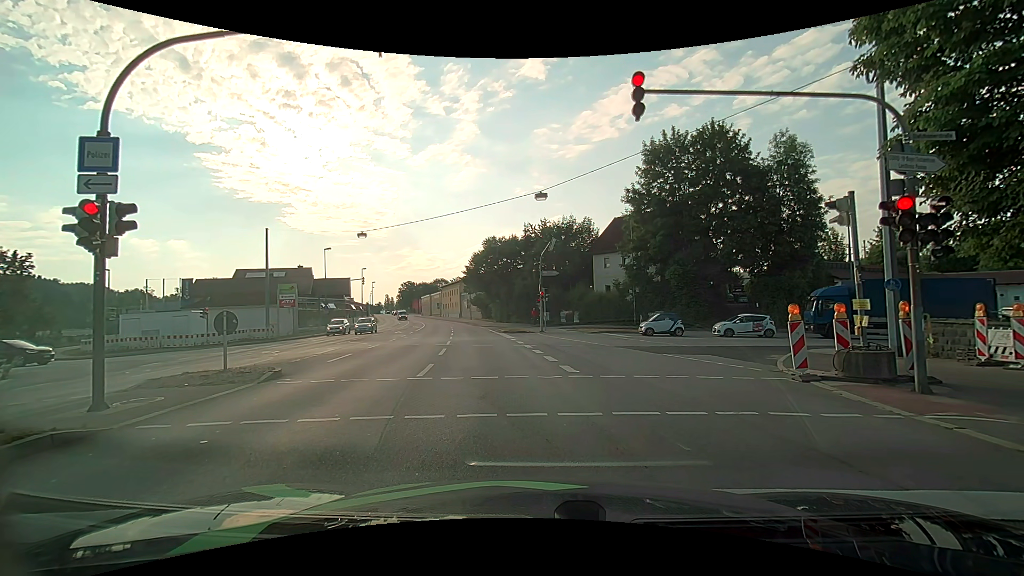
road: primary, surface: asphalt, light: Day
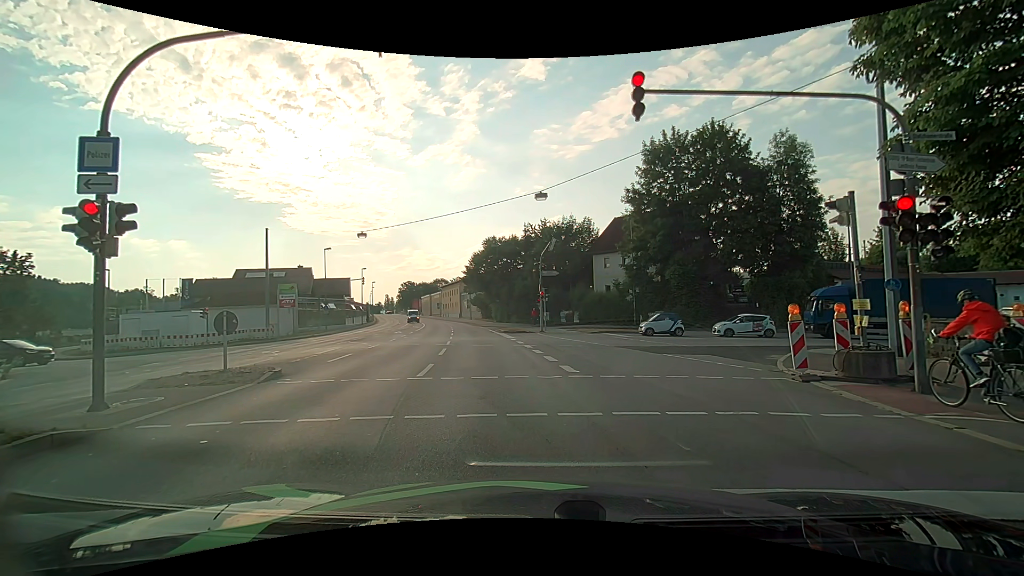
(0.0, 0.0) m; 0°
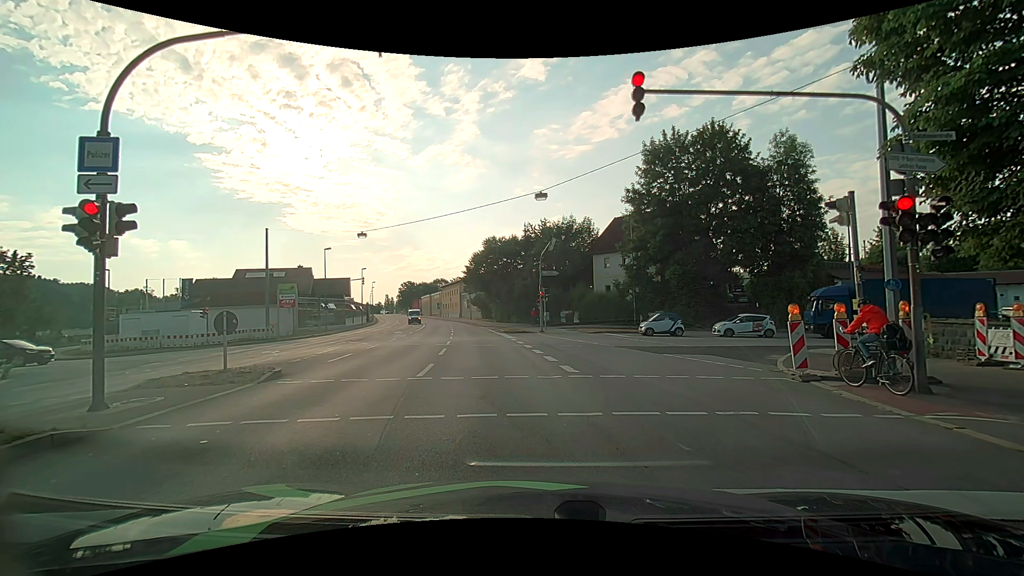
(0.0, 0.0) m; 0°
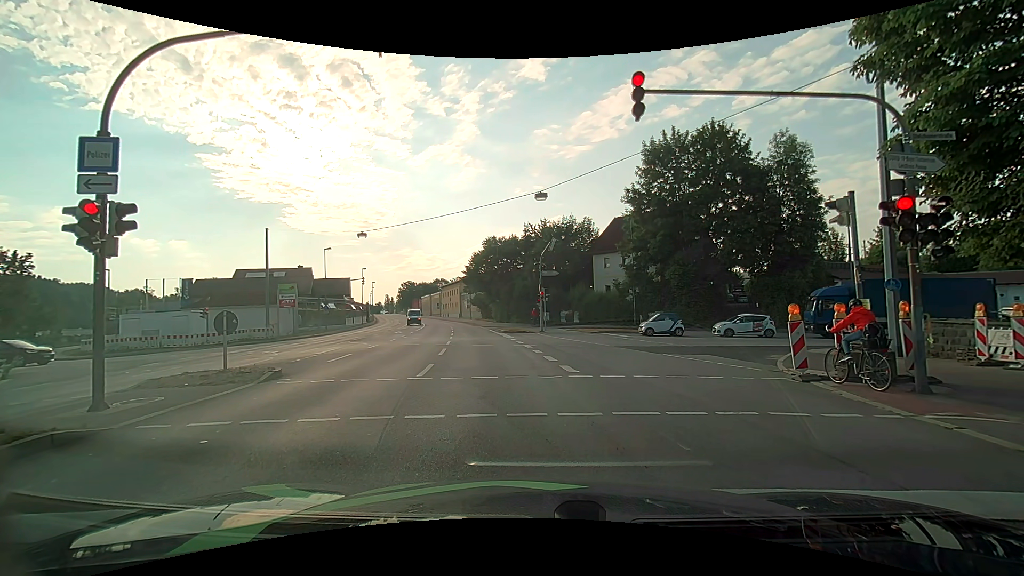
(0.0, 0.0) m; 0°
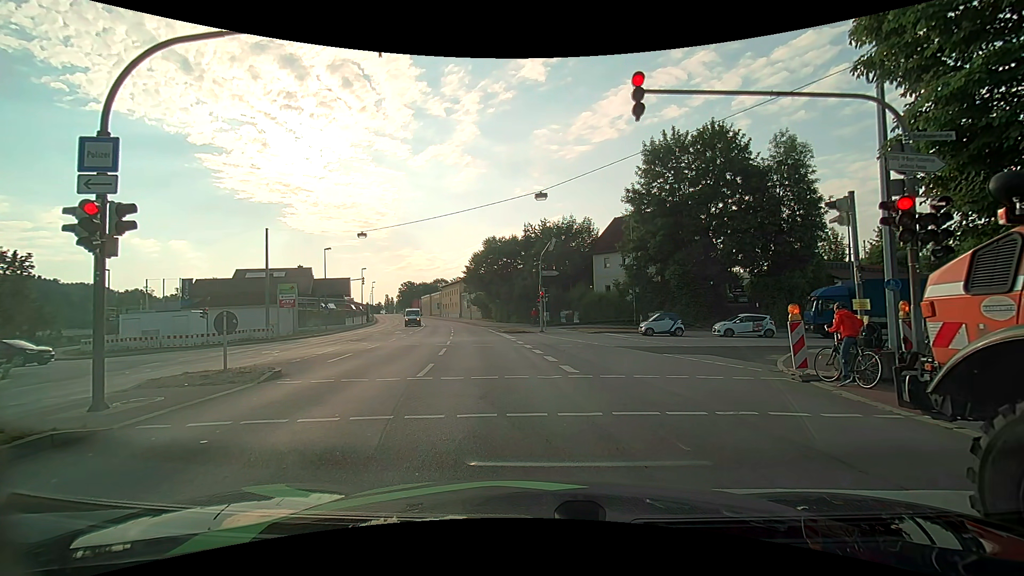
(0.0, 0.0) m; 0°
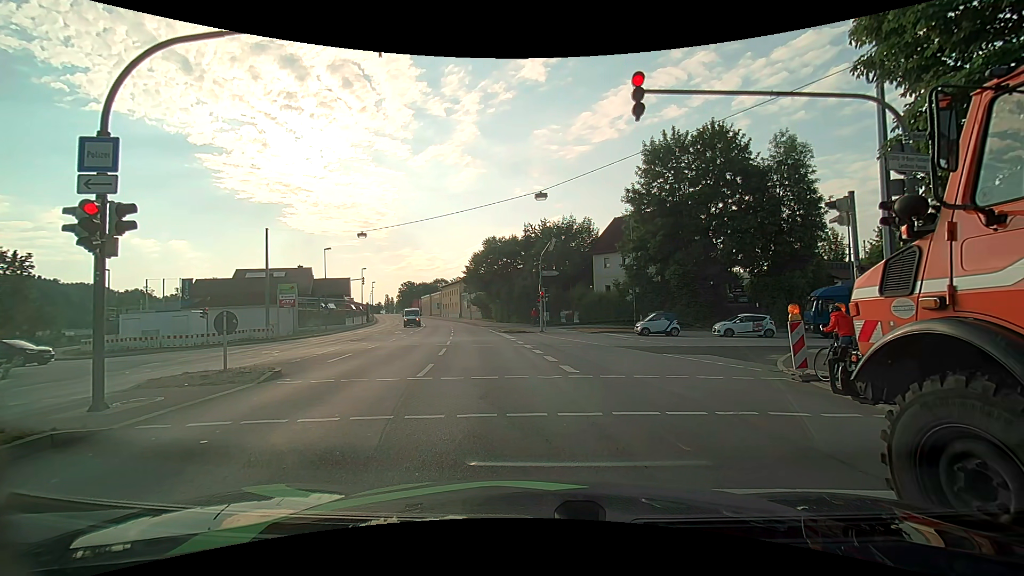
(0.0, 0.0) m; 0°
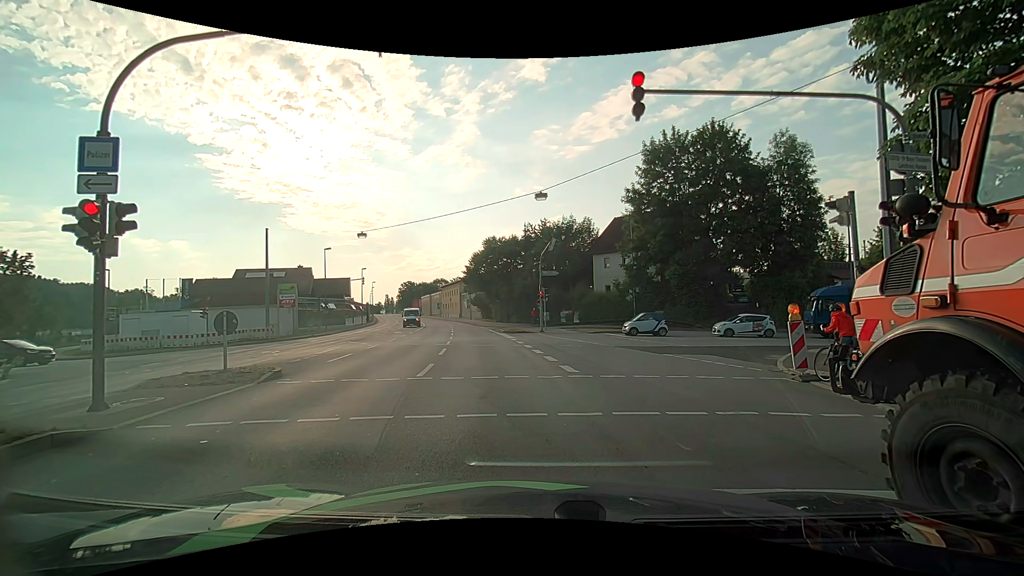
(0.0, 0.0) m; 0°
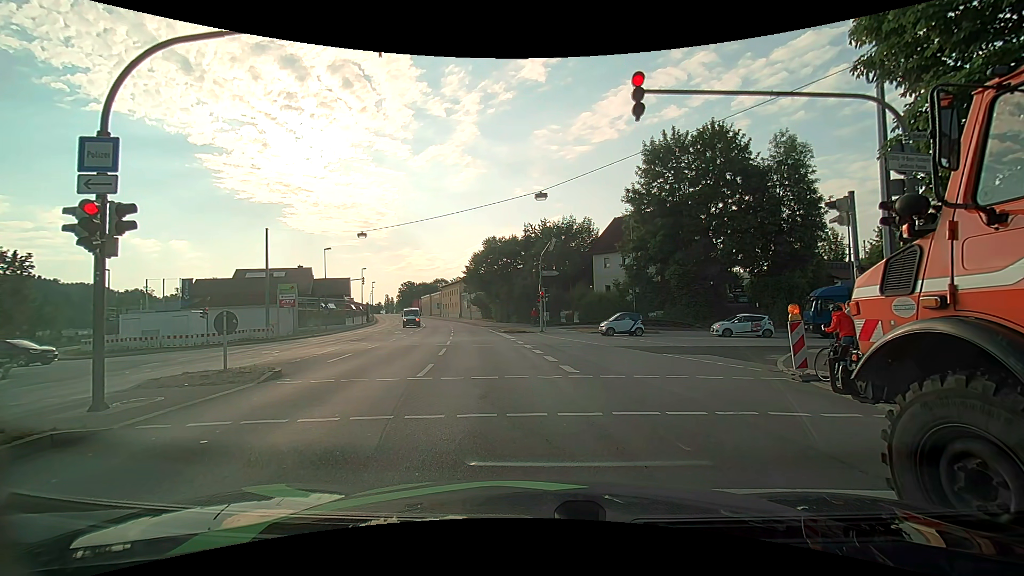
(0.0, 0.0) m; 0°
(-1, +10) (-2, +20) (-3, +30) (-5, +40) (-6, +50) (-8, +59) (-10, +69) (-12, +79) (-15, +89) (-17, +98) m
